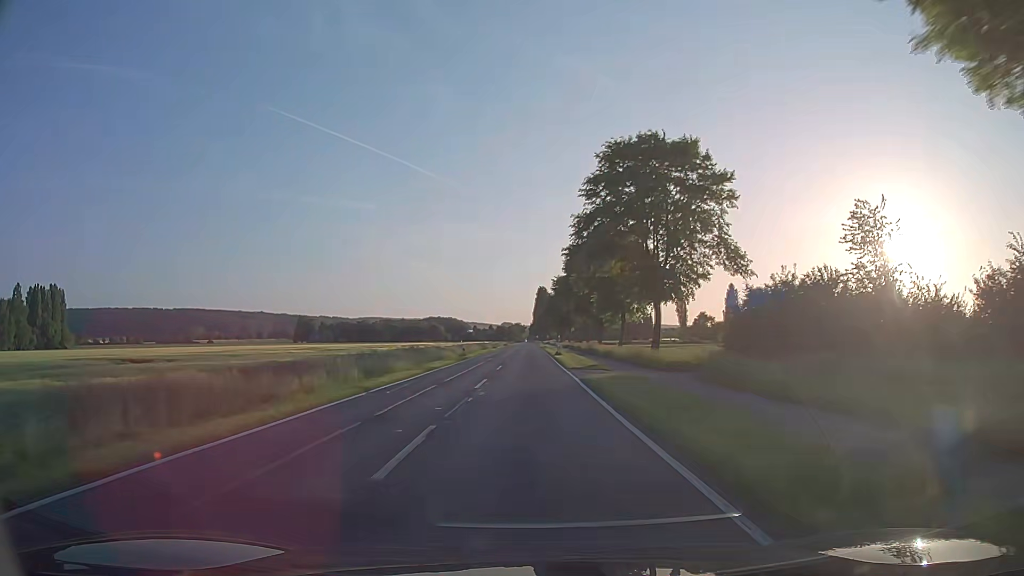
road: secondary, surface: asphalt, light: Day
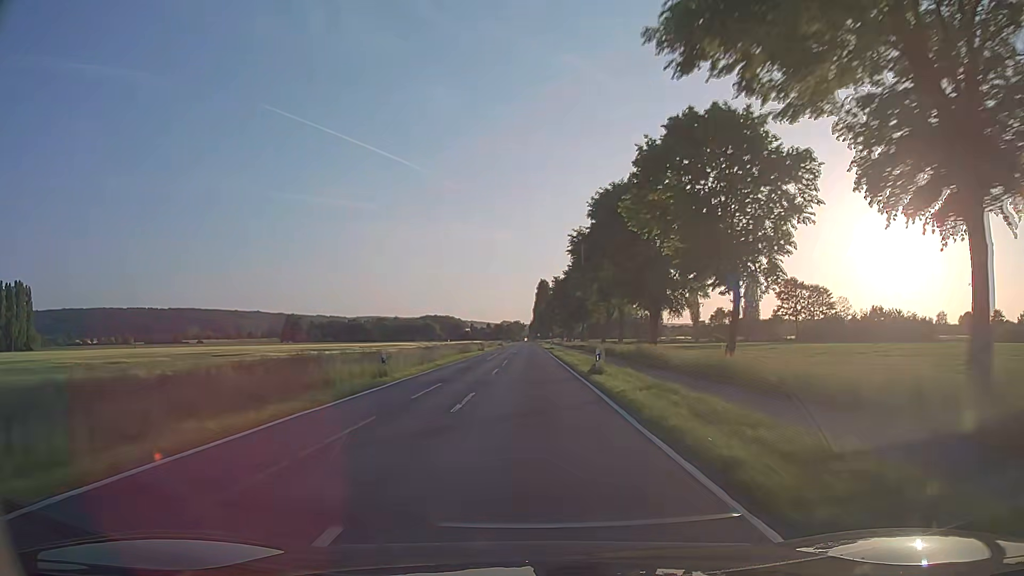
(+0.1, +29.6) m; 0°
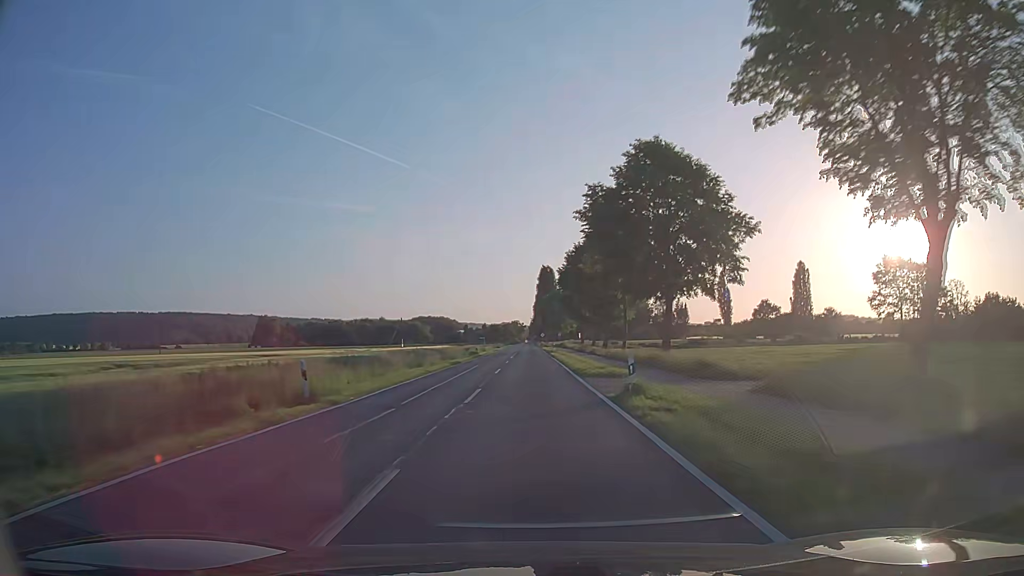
(+0.3, +57.6) m; 0°
